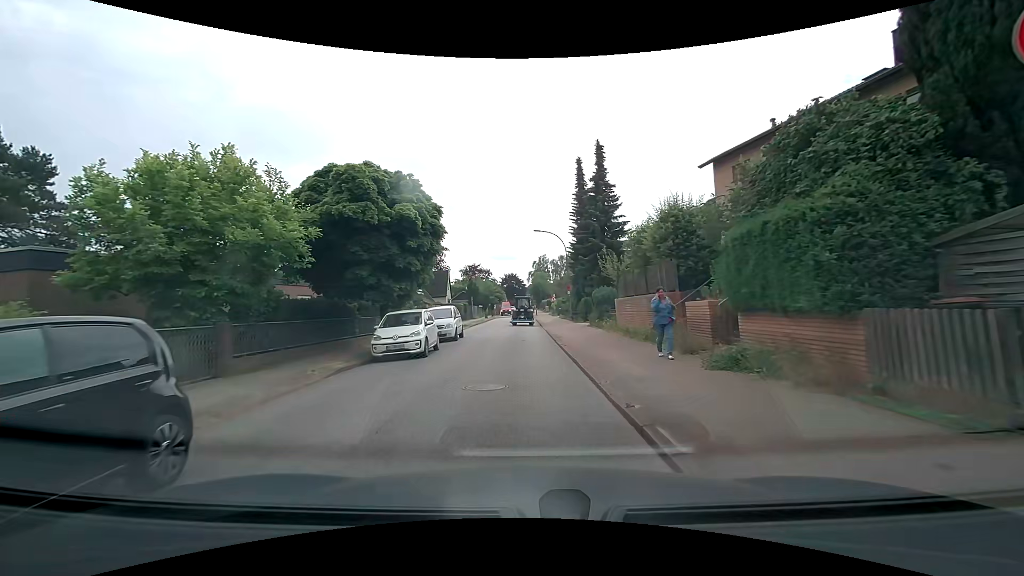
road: residential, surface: asphalt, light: Day
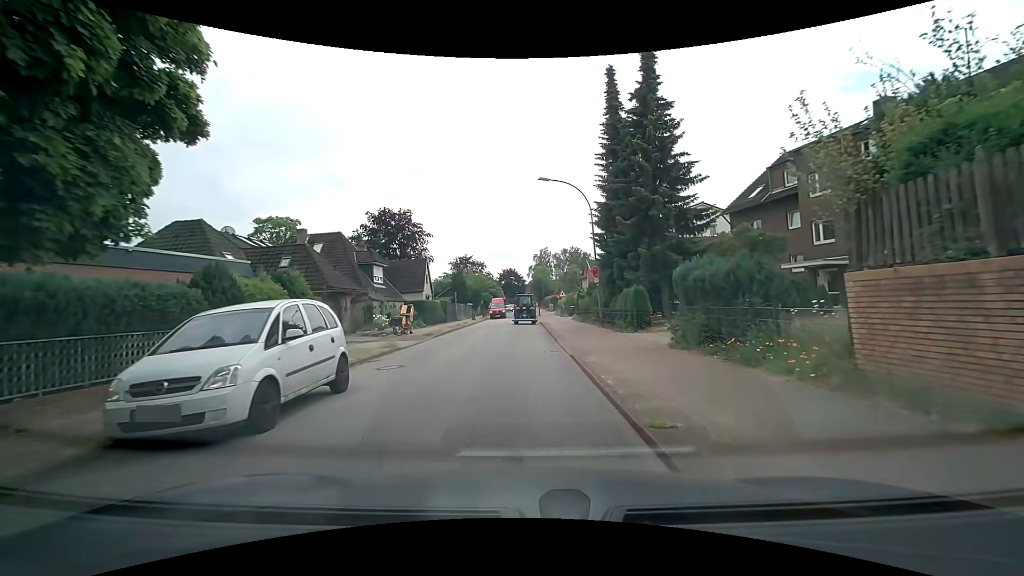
(-0.2, +16.3) m; -1°
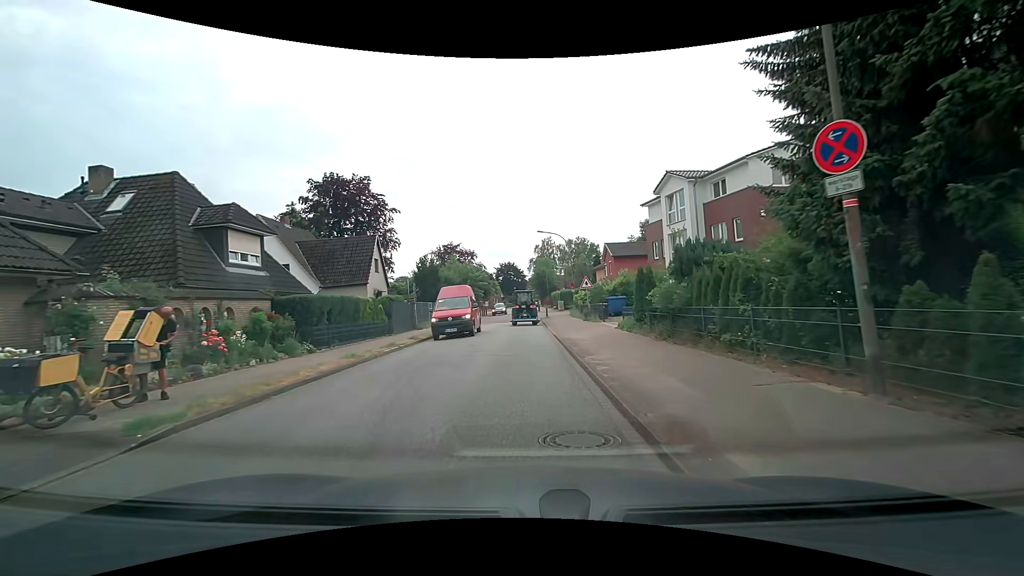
(+0.1, +20.0) m; 0°
